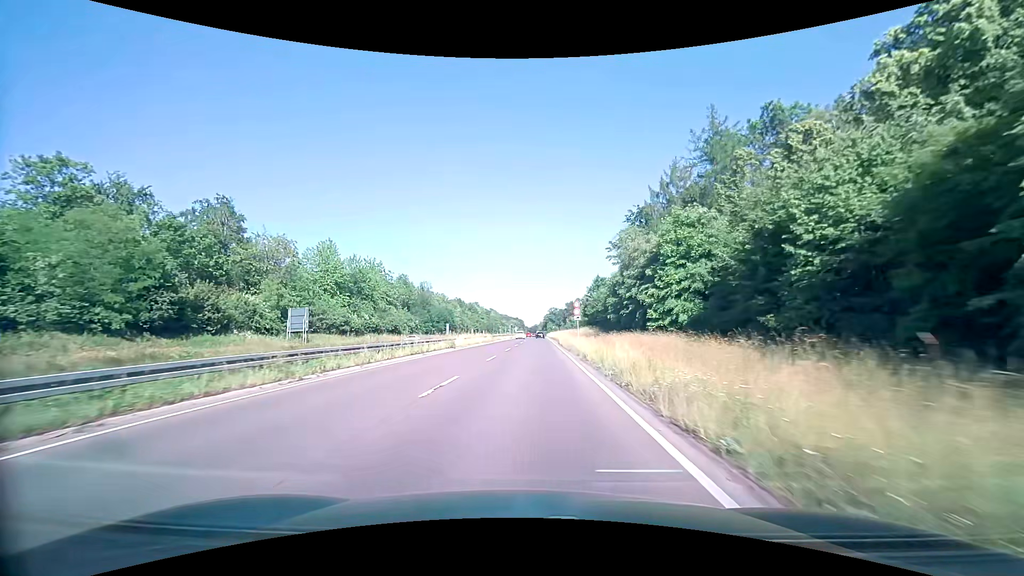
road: trunk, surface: asphalt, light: Day
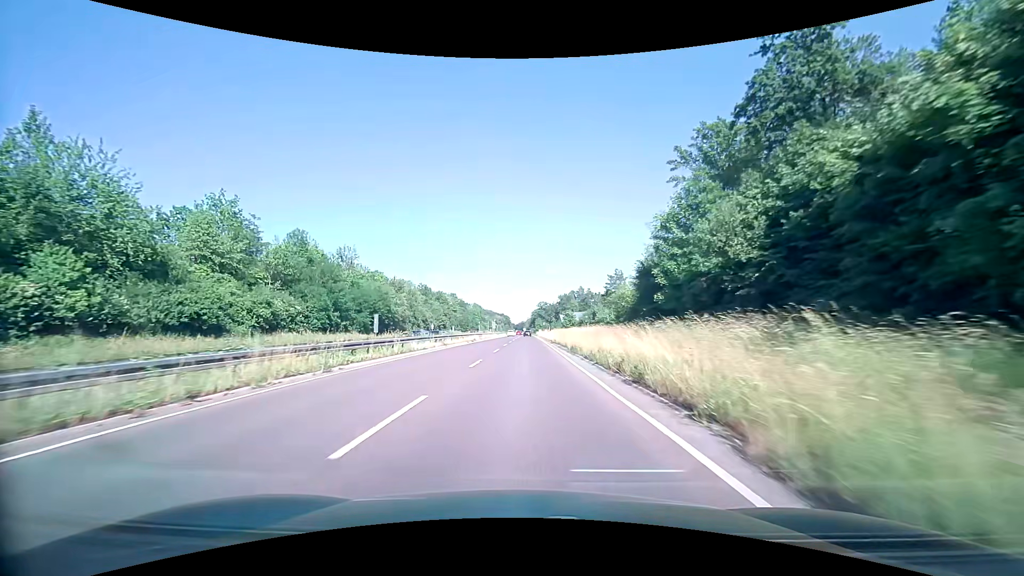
(+1.3, +53.1) m; +1°
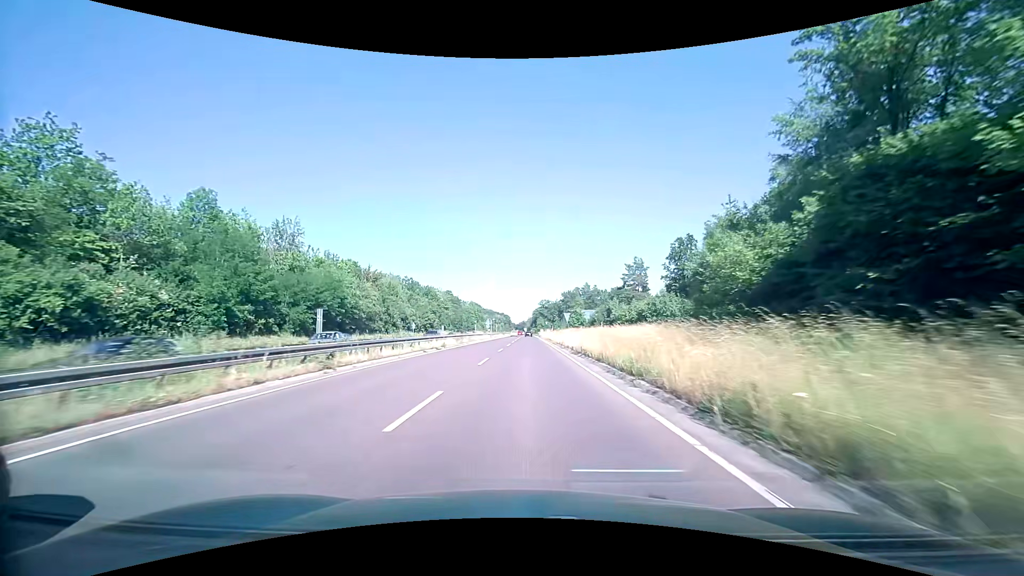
(0.0, +22.9) m; 0°
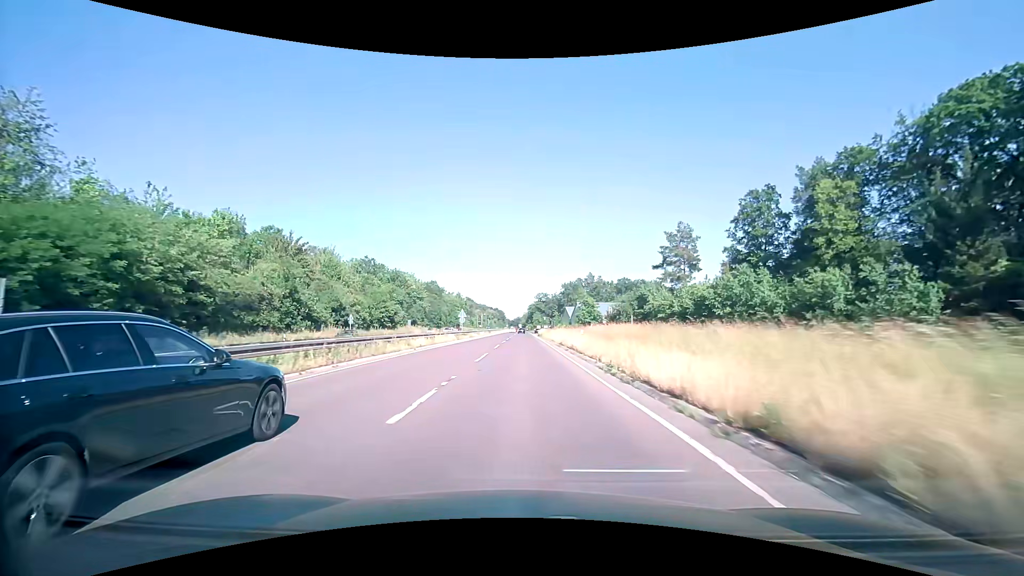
(+0.3, +35.8) m; 0°
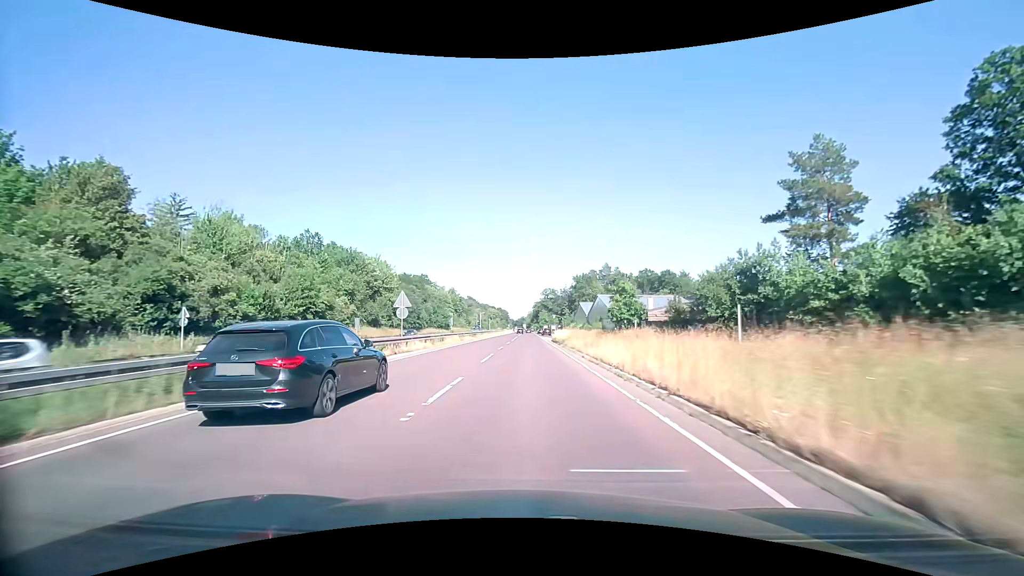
(0.0, +35.8) m; 0°
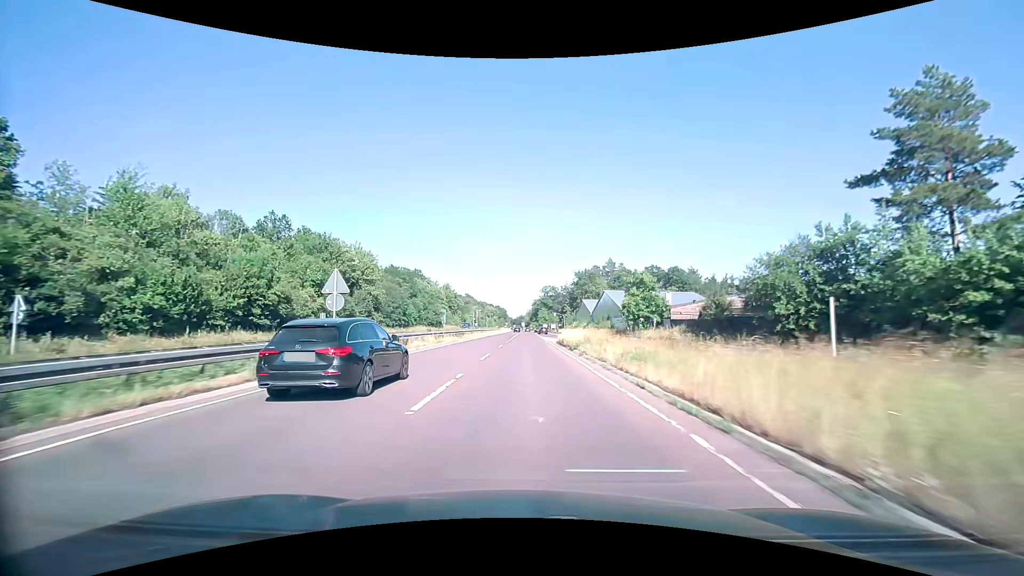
(0.0, +11.7) m; 0°
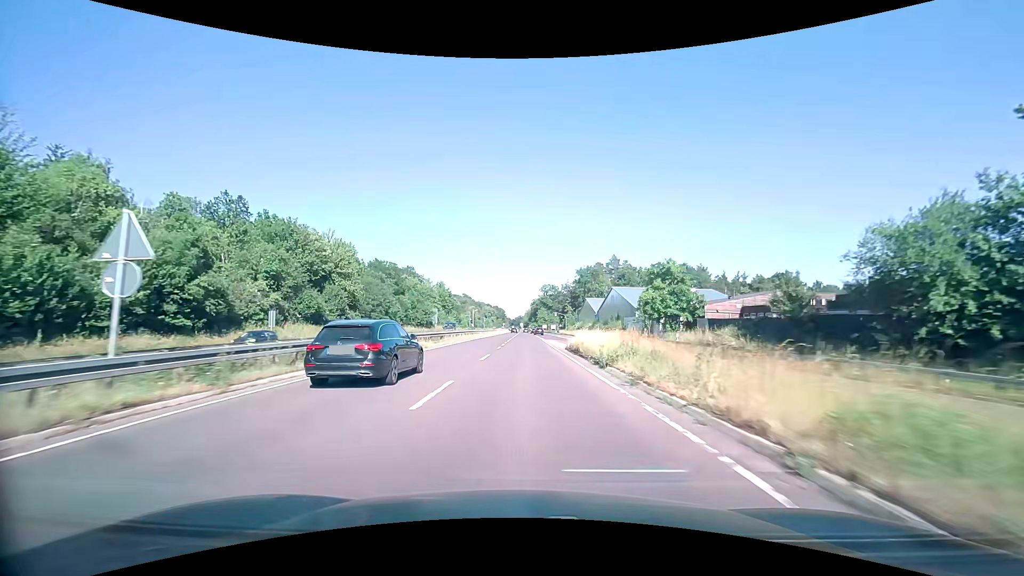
(+0.1, +11.7) m; 0°
